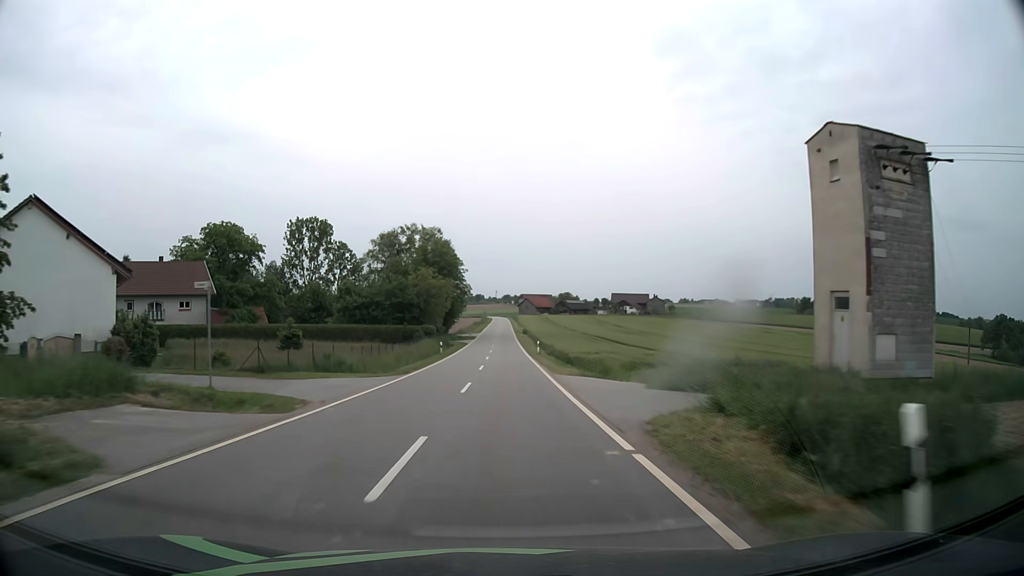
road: tertiary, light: Day
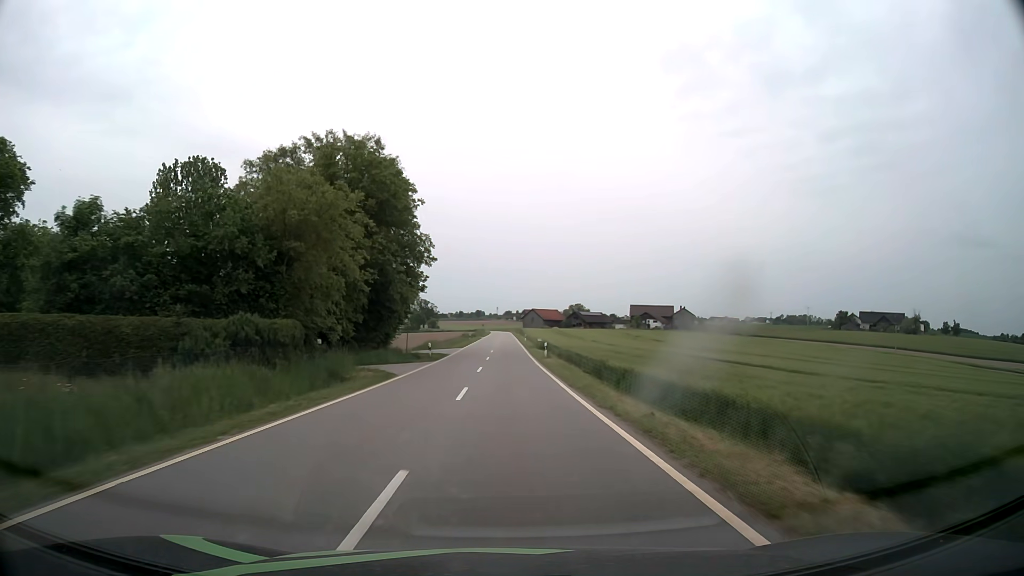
(-0.4, +51.5) m; 0°
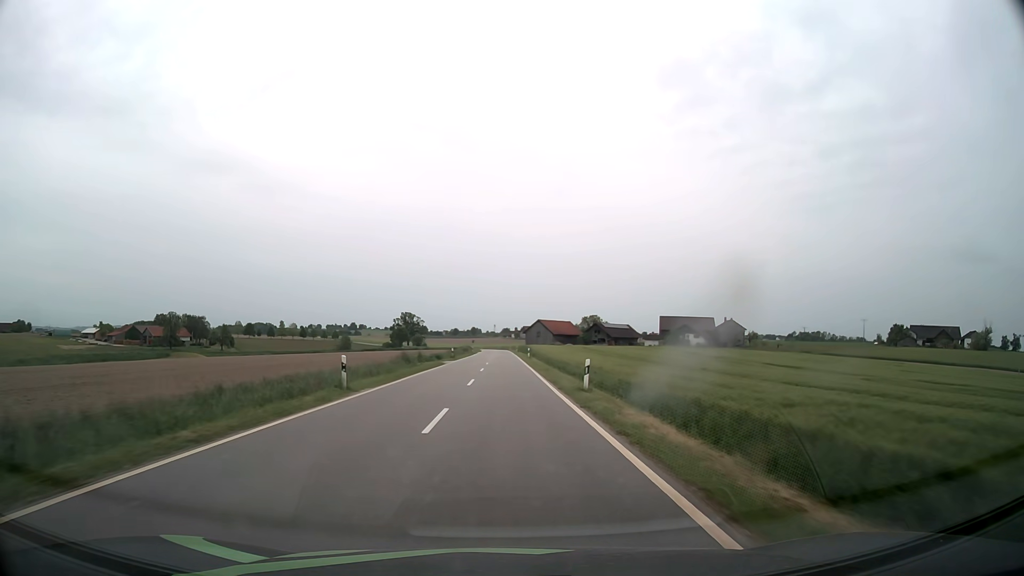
(+0.1, +65.9) m; 0°
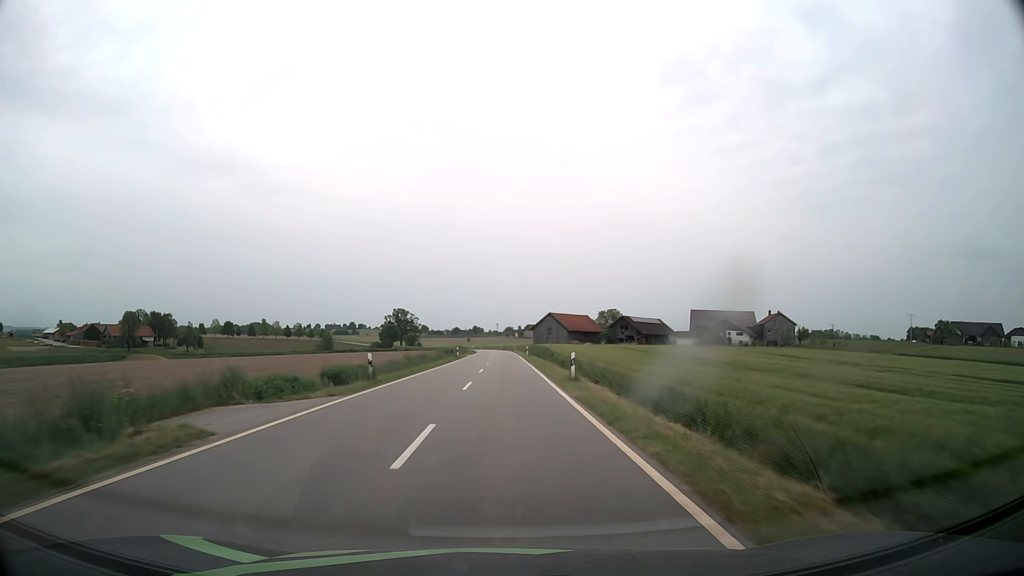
(0.0, +39.5) m; 0°
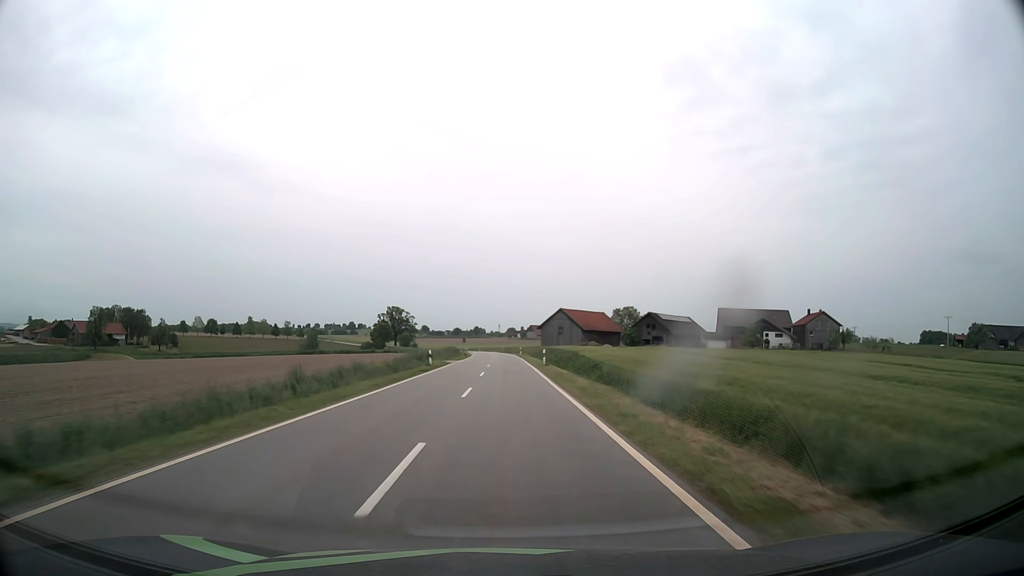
(0.0, +26.3) m; 0°
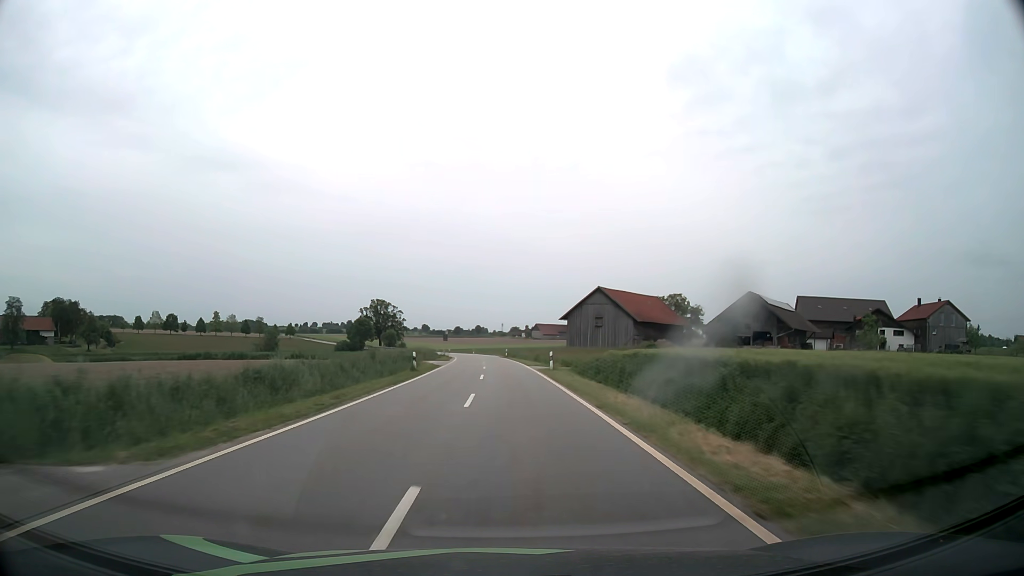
(-0.2, +51.5) m; 0°
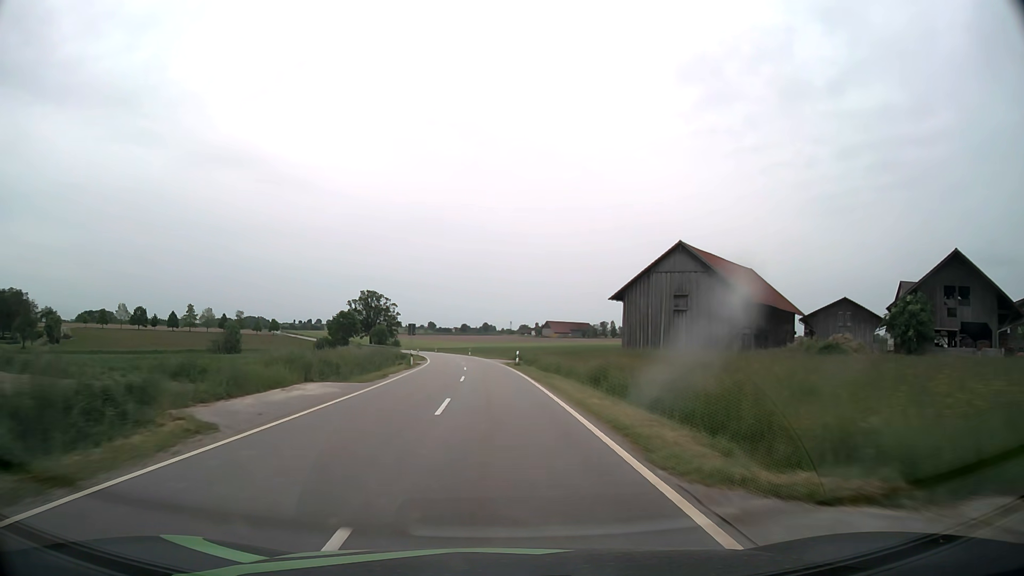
(0.0, +38.1) m; -1°
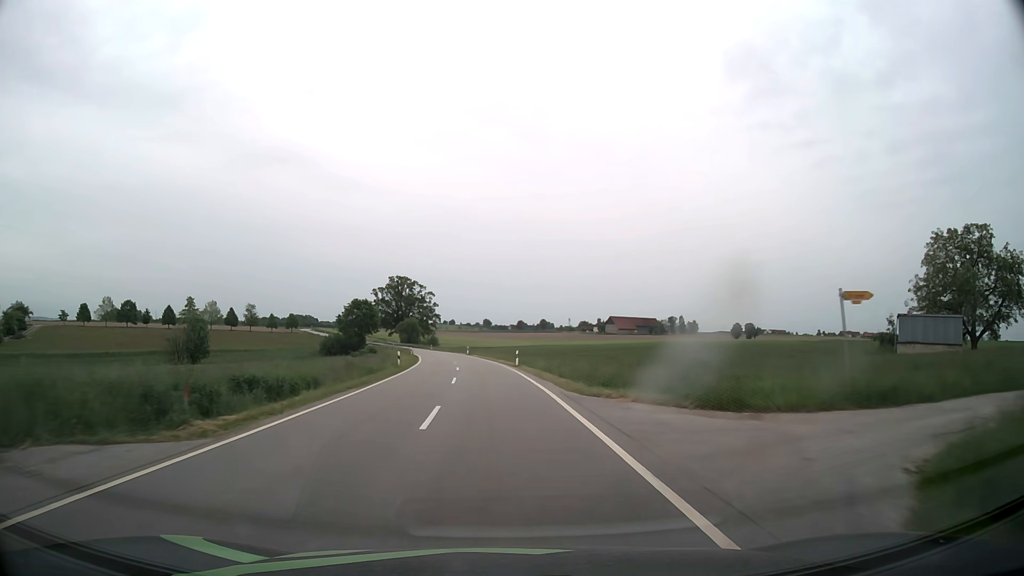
(-2.0, +51.3) m; -4°
